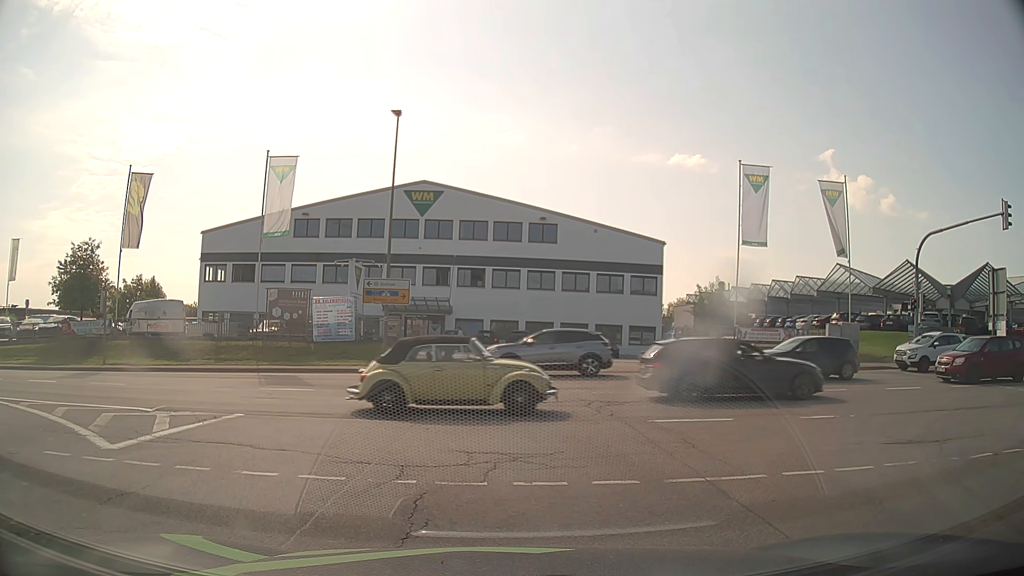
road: secondary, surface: asphalt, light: Day
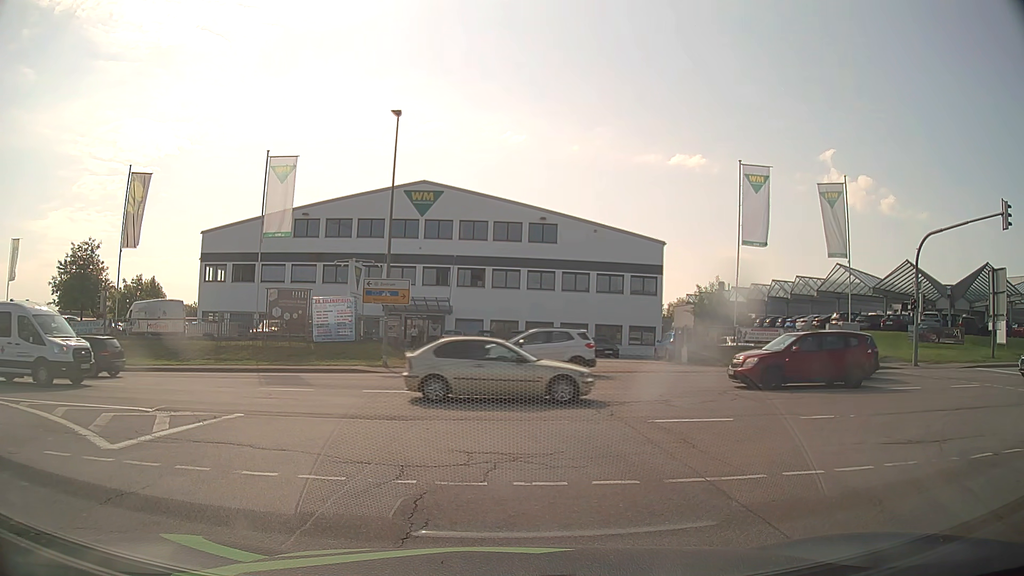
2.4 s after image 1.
(0.0, 0.0) m; 0°
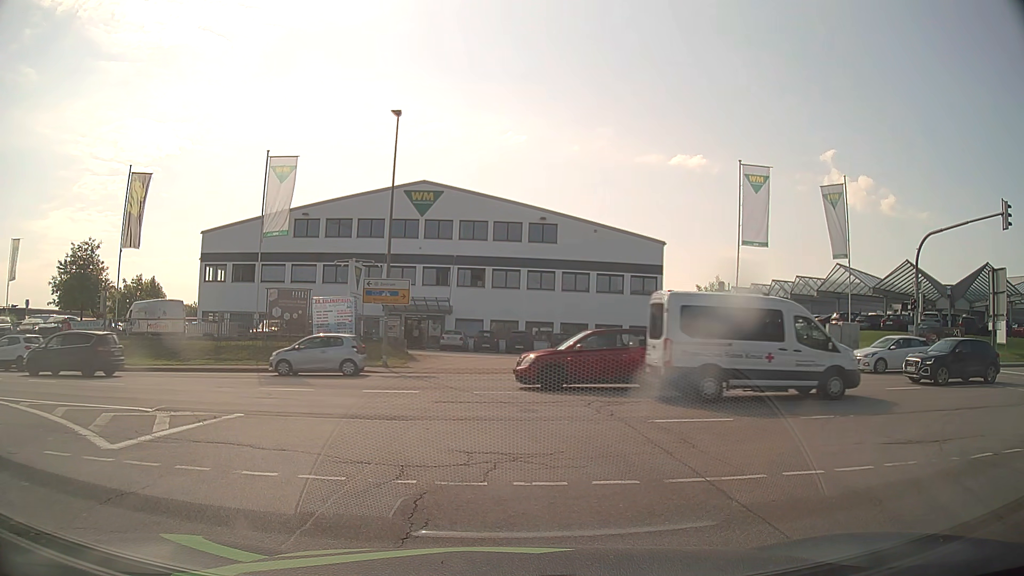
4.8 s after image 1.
(0.0, 0.0) m; 0°
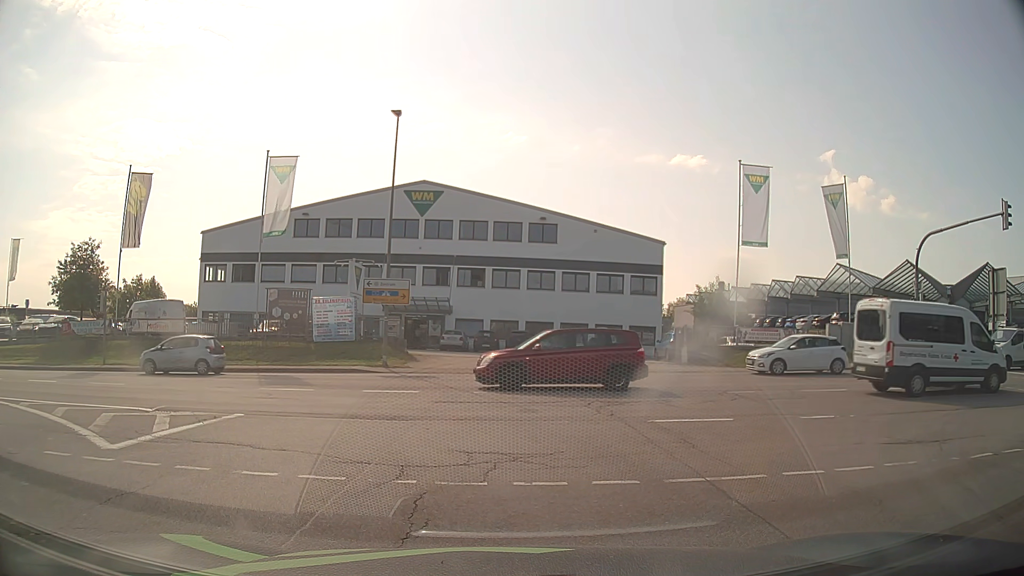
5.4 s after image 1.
(0.0, 0.0) m; 0°
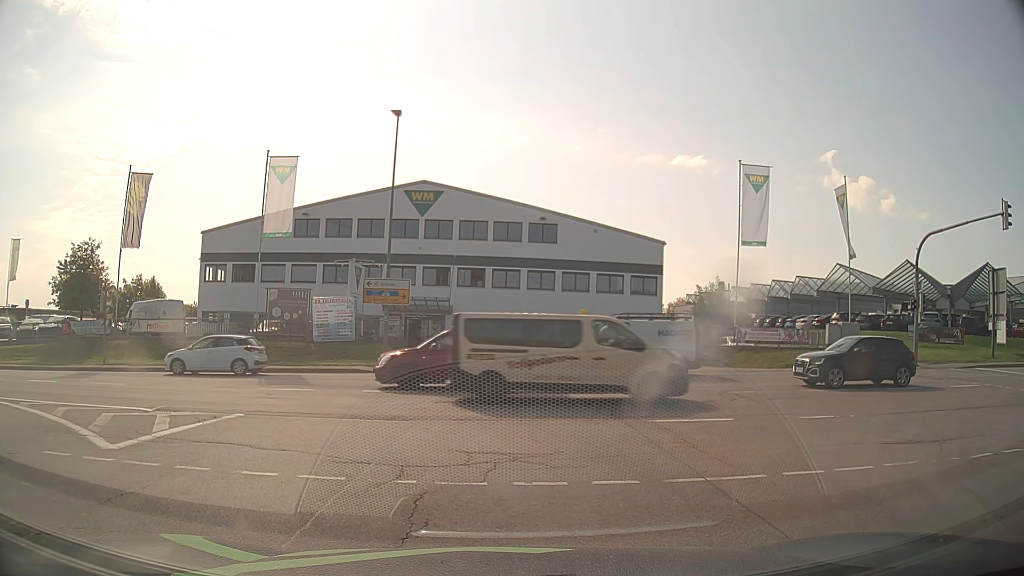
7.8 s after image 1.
(0.0, 0.0) m; 0°
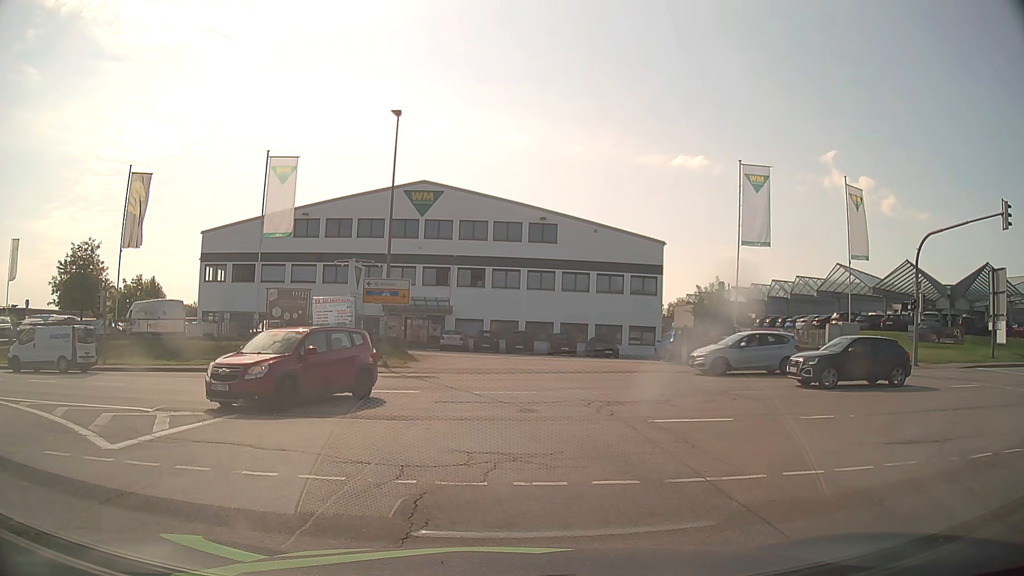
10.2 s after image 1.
(0.0, 0.0) m; 0°
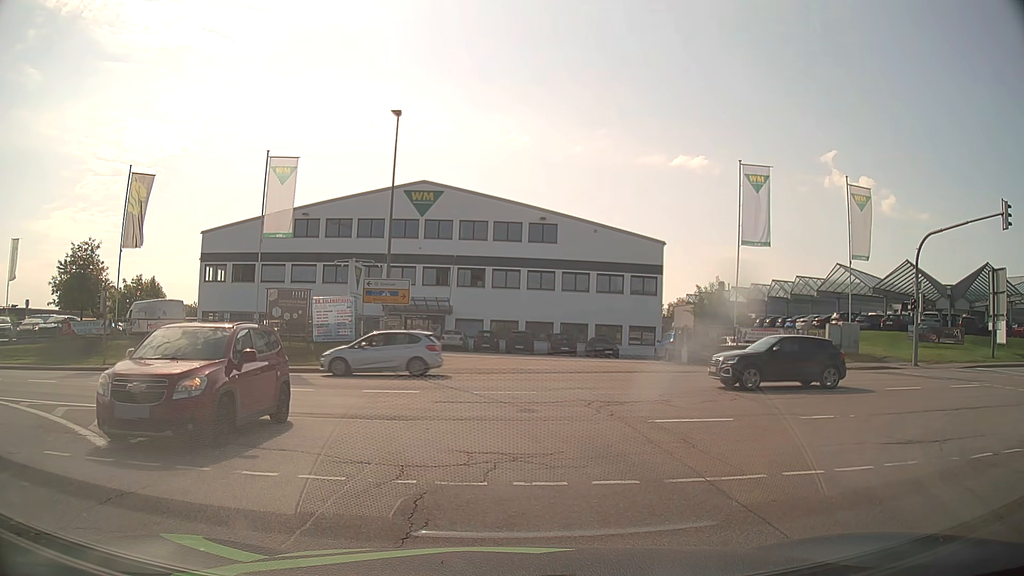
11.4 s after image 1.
(0.0, 0.0) m; 0°
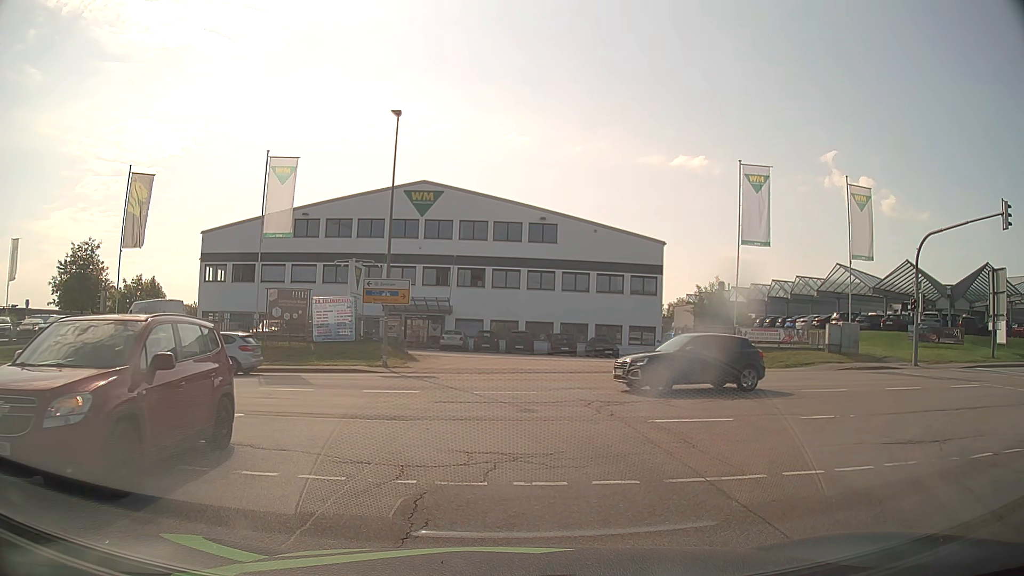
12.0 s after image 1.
(0.0, 0.0) m; 0°
